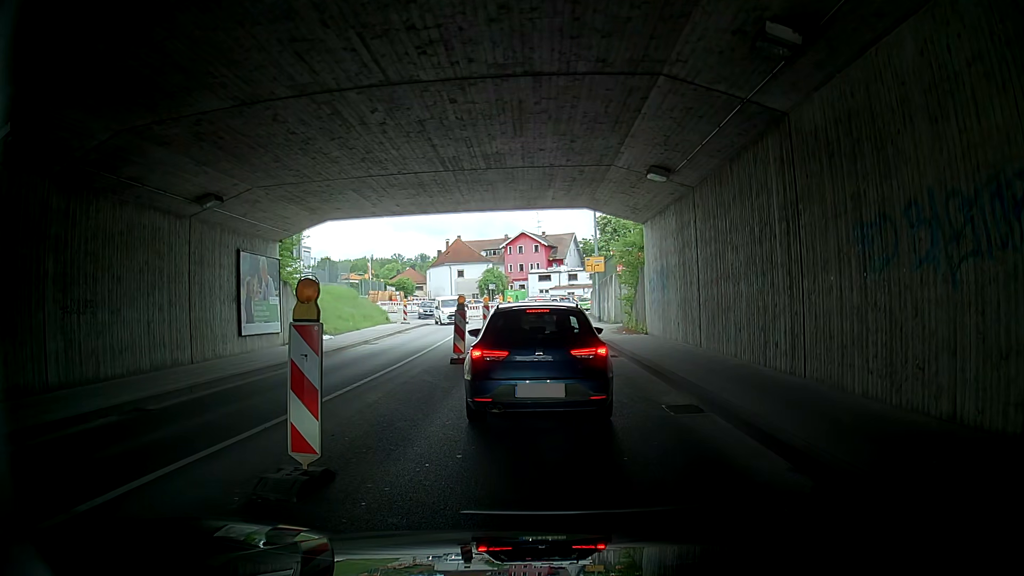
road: tertiary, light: Day
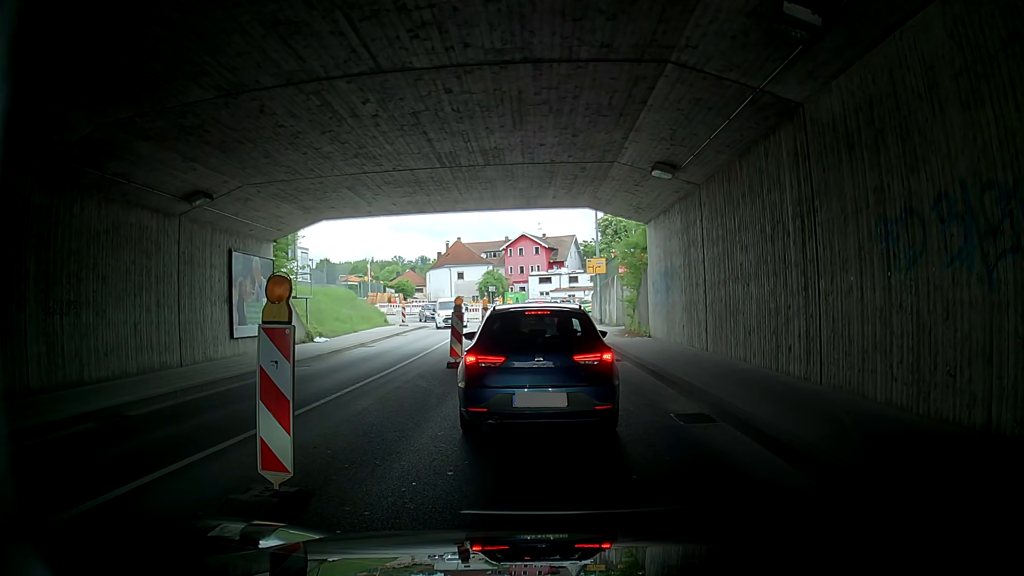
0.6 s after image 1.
(0.0, +0.6) m; 0°
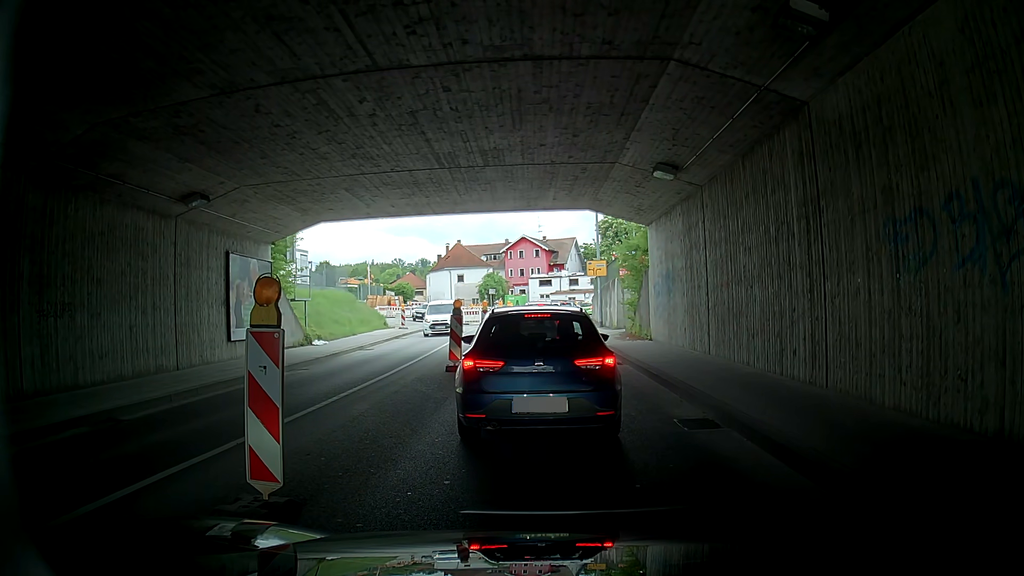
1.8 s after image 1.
(0.0, +0.2) m; 0°
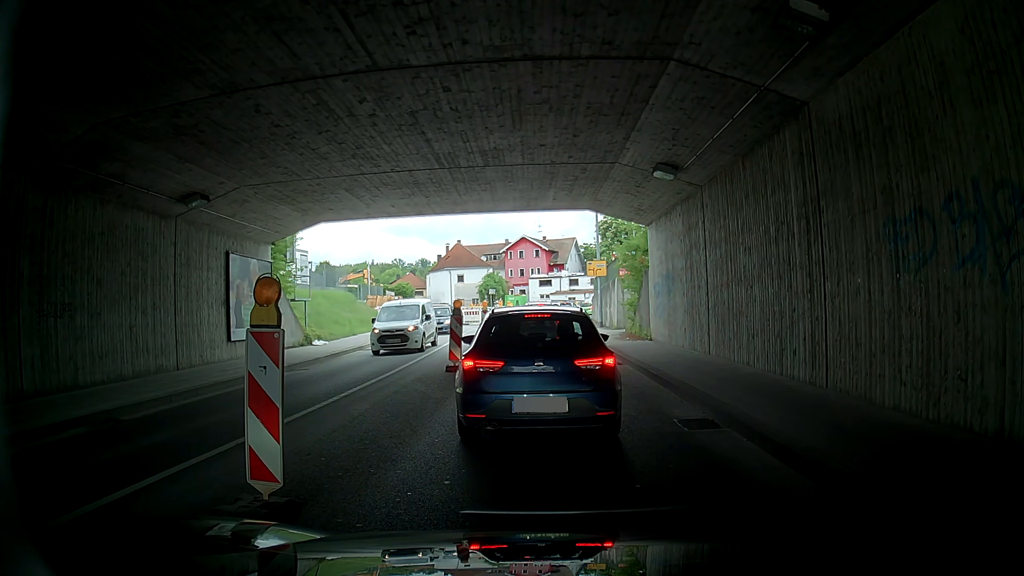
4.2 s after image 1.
(0.0, 0.0) m; 0°
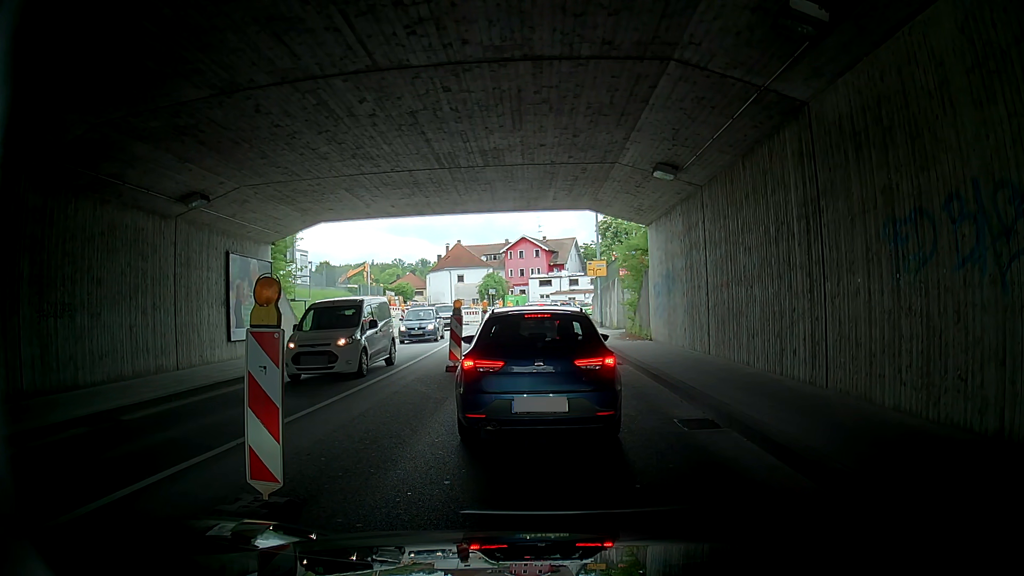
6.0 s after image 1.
(0.0, 0.0) m; 0°
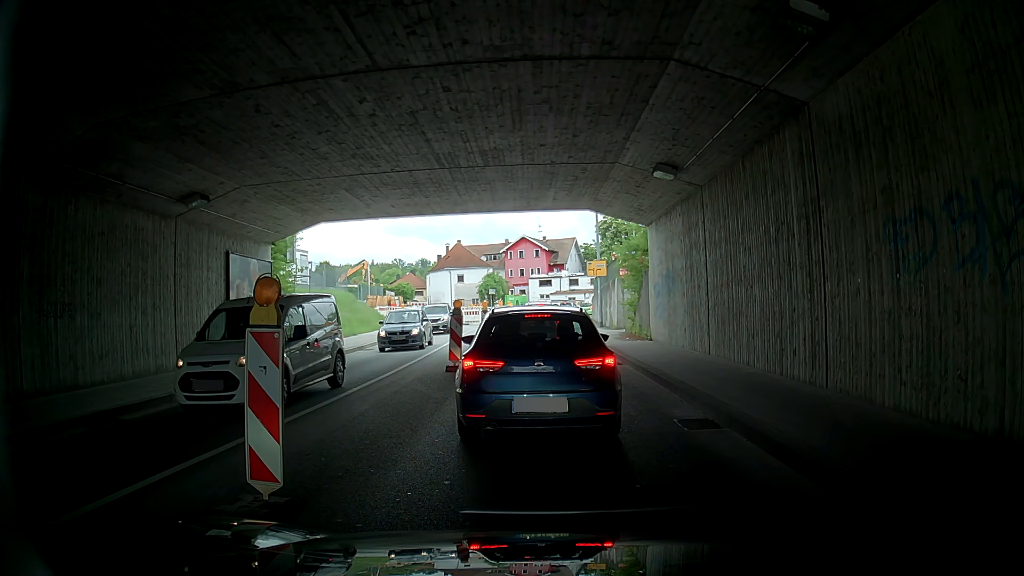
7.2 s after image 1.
(0.0, 0.0) m; 0°
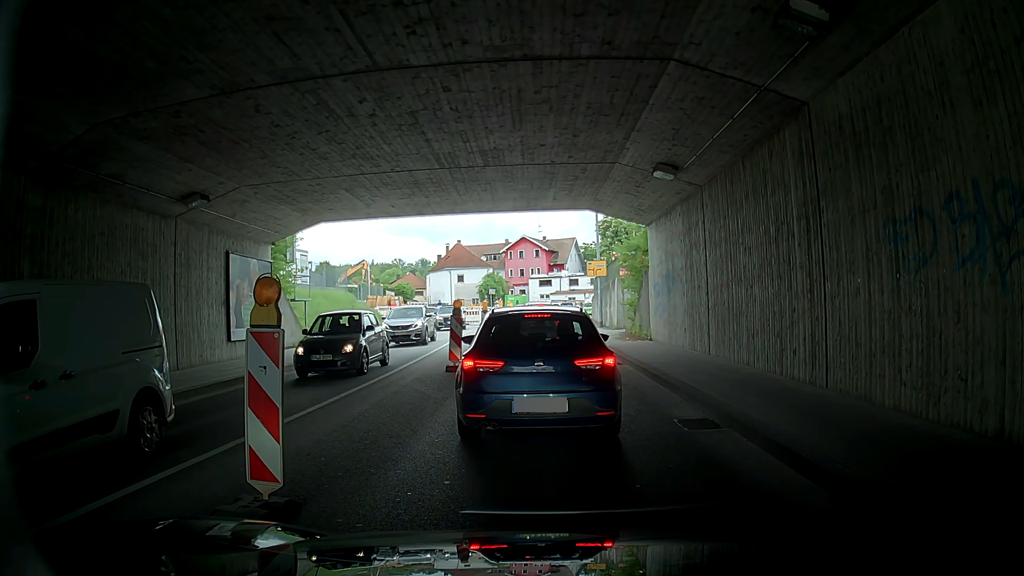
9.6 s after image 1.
(0.0, 0.0) m; 0°
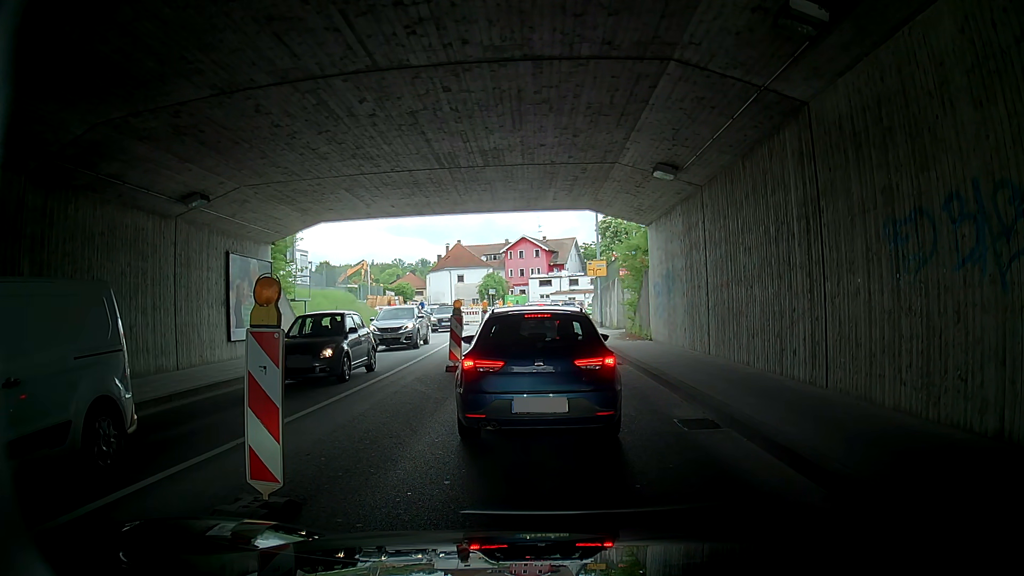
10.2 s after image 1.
(0.0, 0.0) m; 0°
